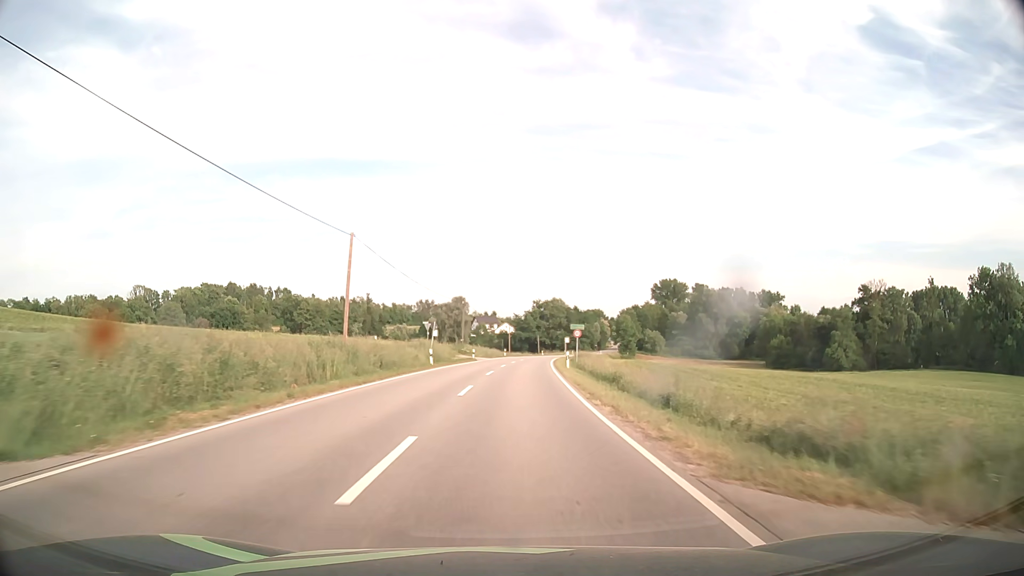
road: secondary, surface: asphalt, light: Day
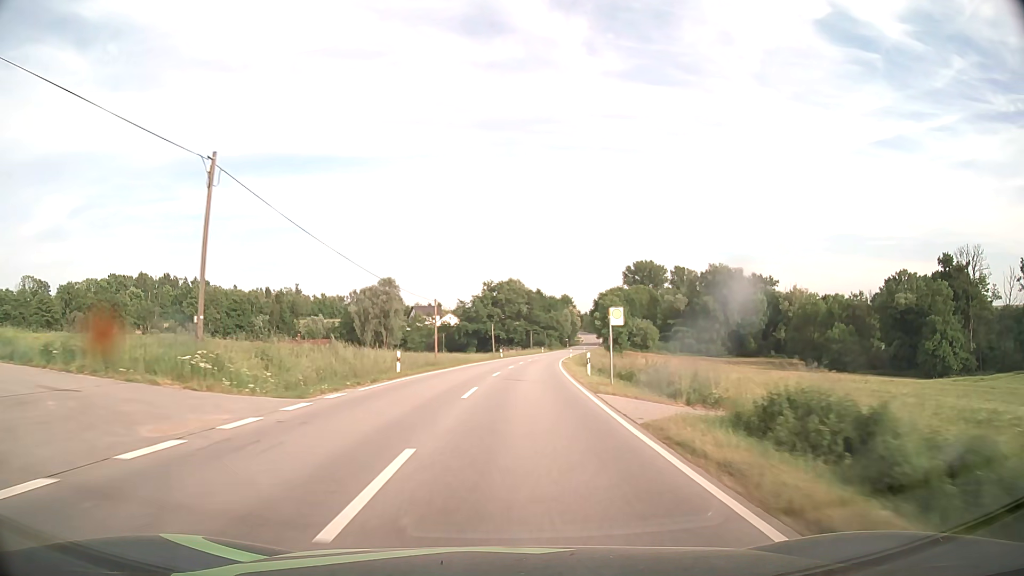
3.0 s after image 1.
(+2.2, +61.0) m; +4°
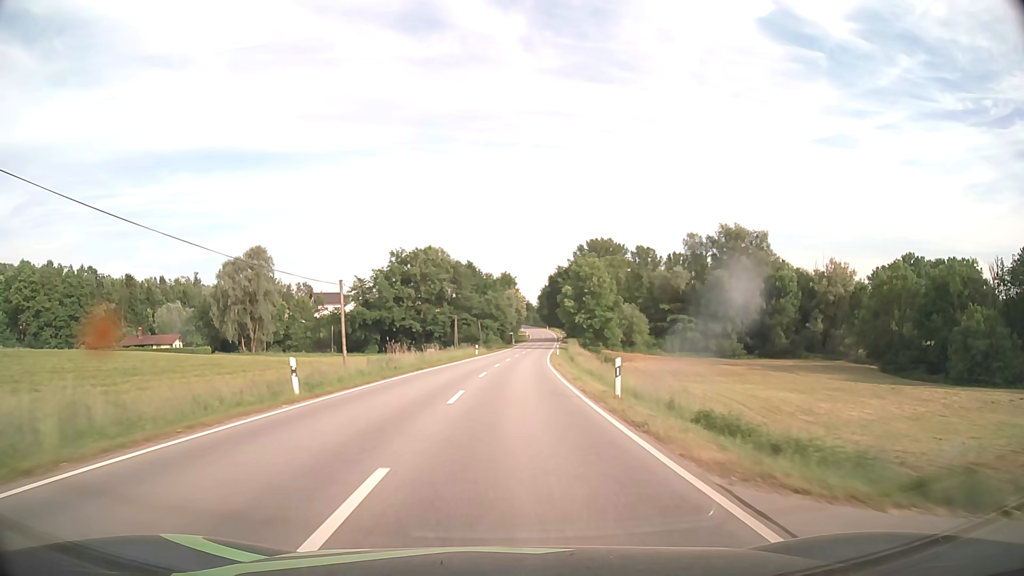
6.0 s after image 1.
(+2.9, +61.3) m; +6°
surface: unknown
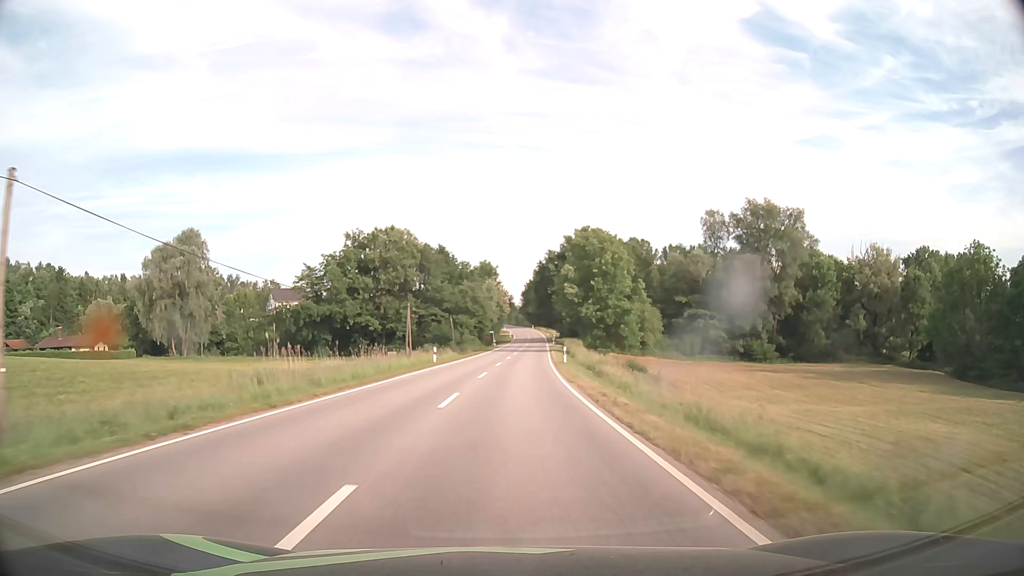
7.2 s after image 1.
(+0.4, +24.9) m; +2°
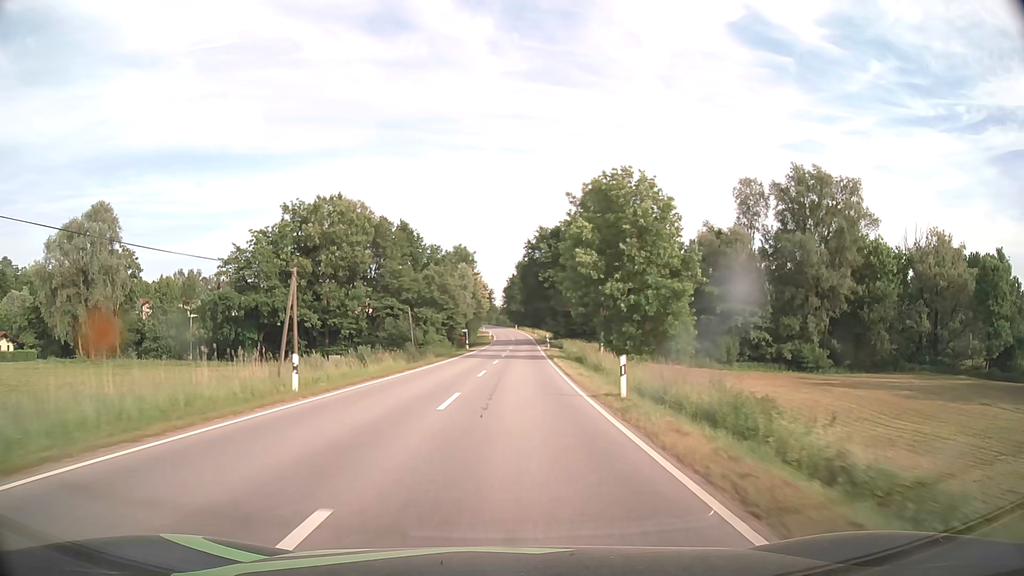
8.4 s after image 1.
(+0.3, +25.0) m; +2°
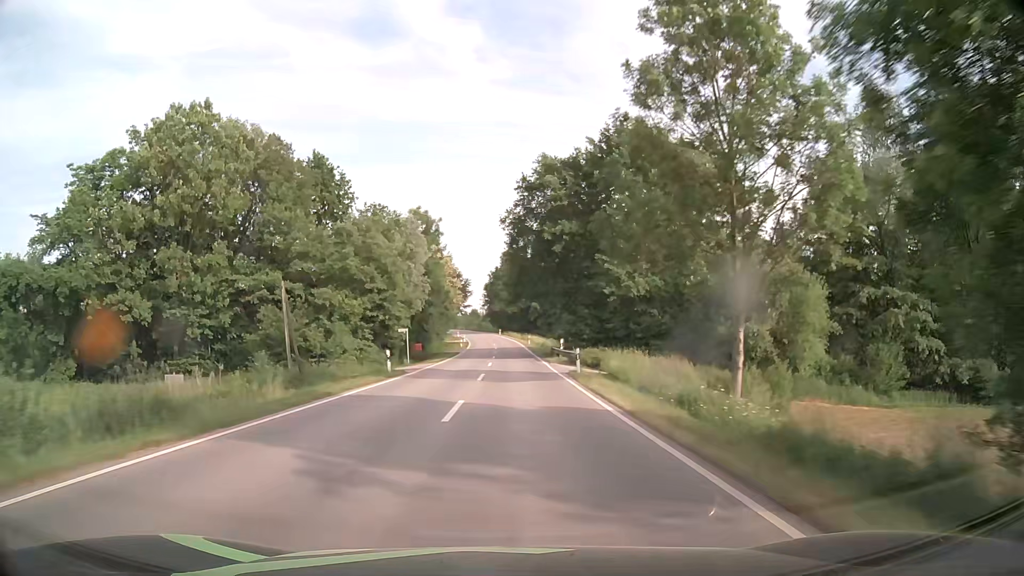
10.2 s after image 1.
(+0.5, +37.6) m; +2°
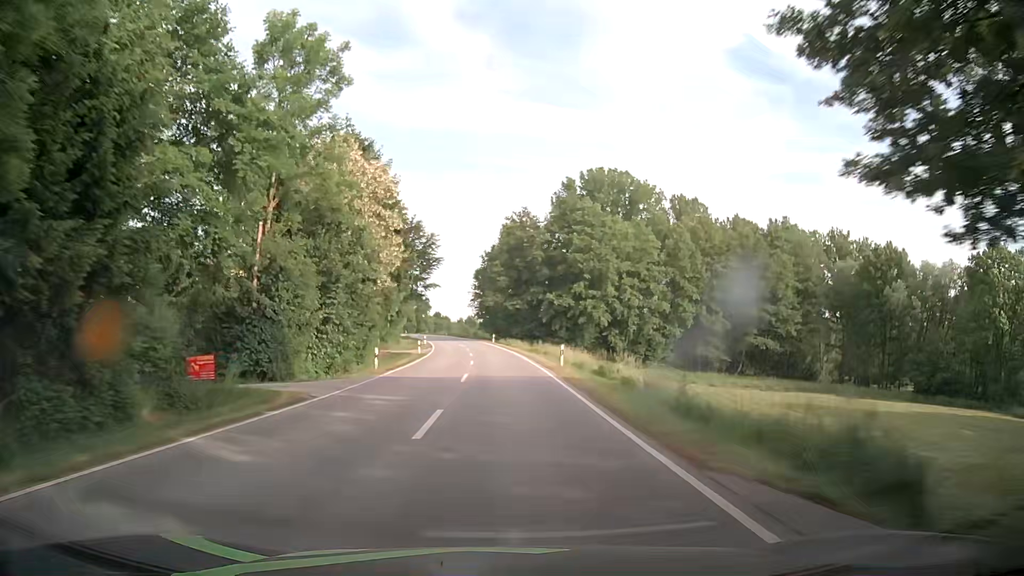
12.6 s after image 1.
(+0.4, +49.9) m; 0°
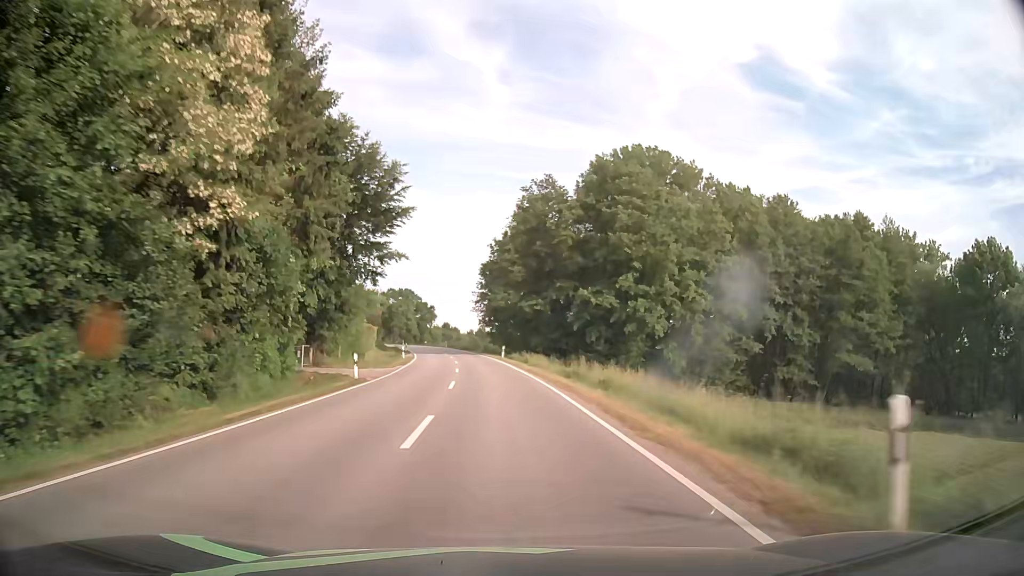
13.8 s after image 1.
(-0.2, +24.8) m; -1°
(0, +10) (0, +20) (-1, +30) (-1, +40) (-2, +50) (-4, +60) (-5, +70) (-6, +80) (-8, +89) (-10, +99) m
